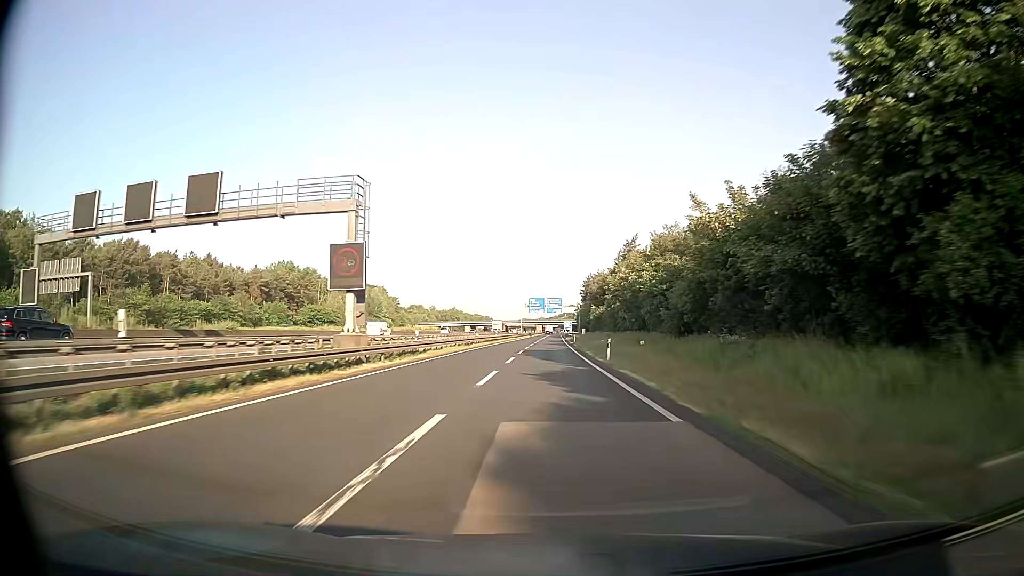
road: motorway_link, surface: asphalt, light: Day
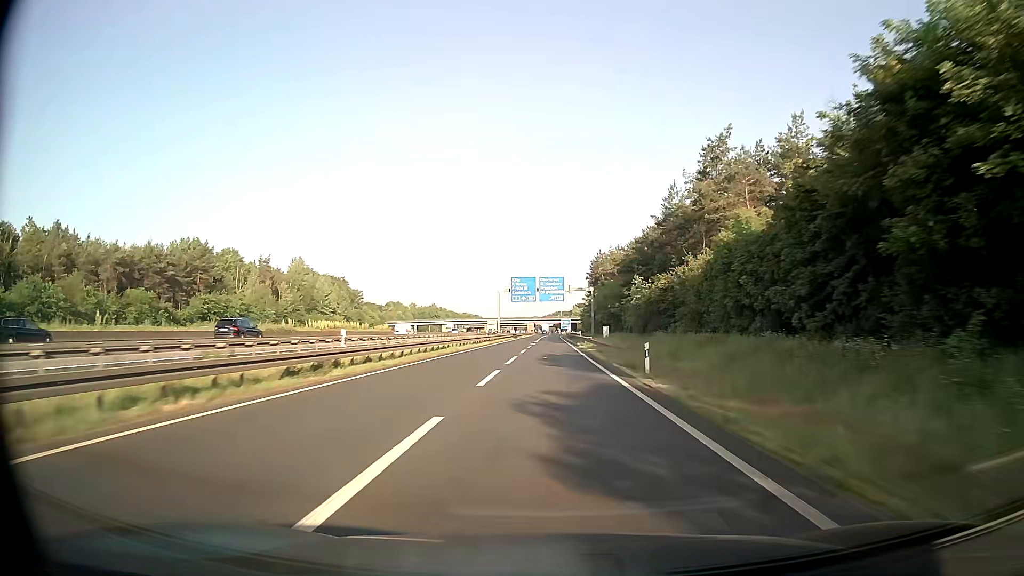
(+0.4, +60.6) m; +1°
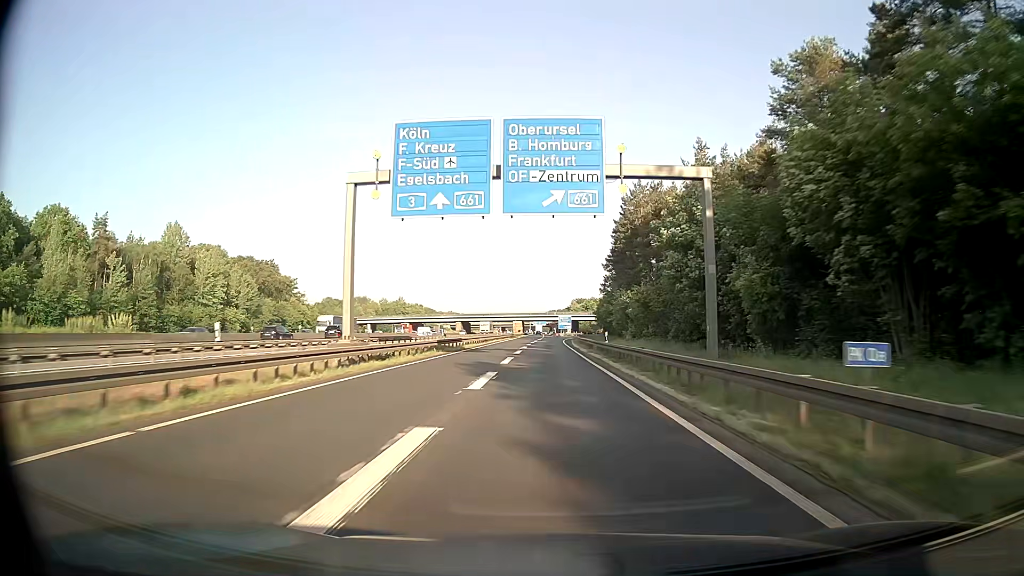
(+0.5, +74.2) m; +1°
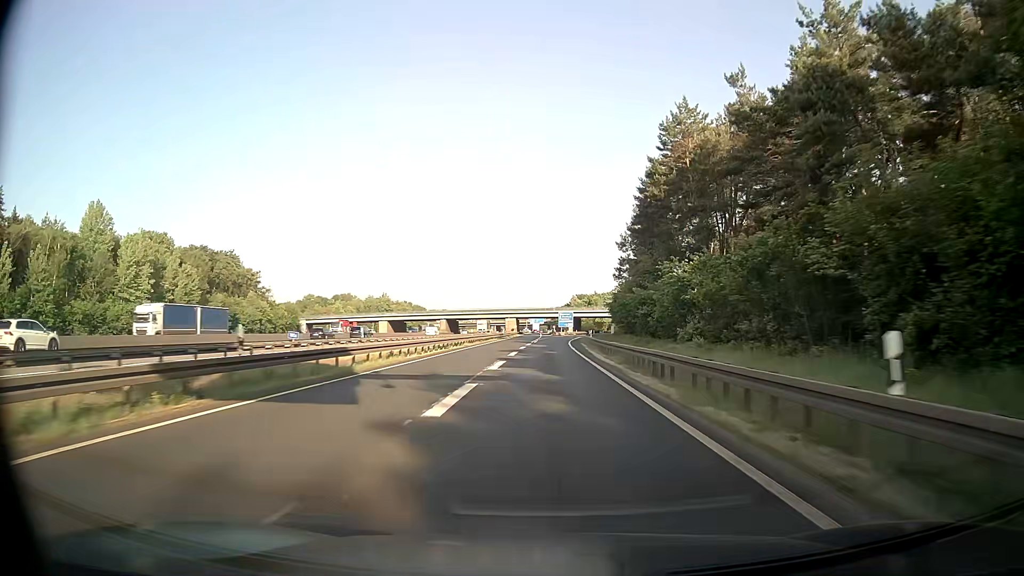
(-0.1, +29.3) m; 0°
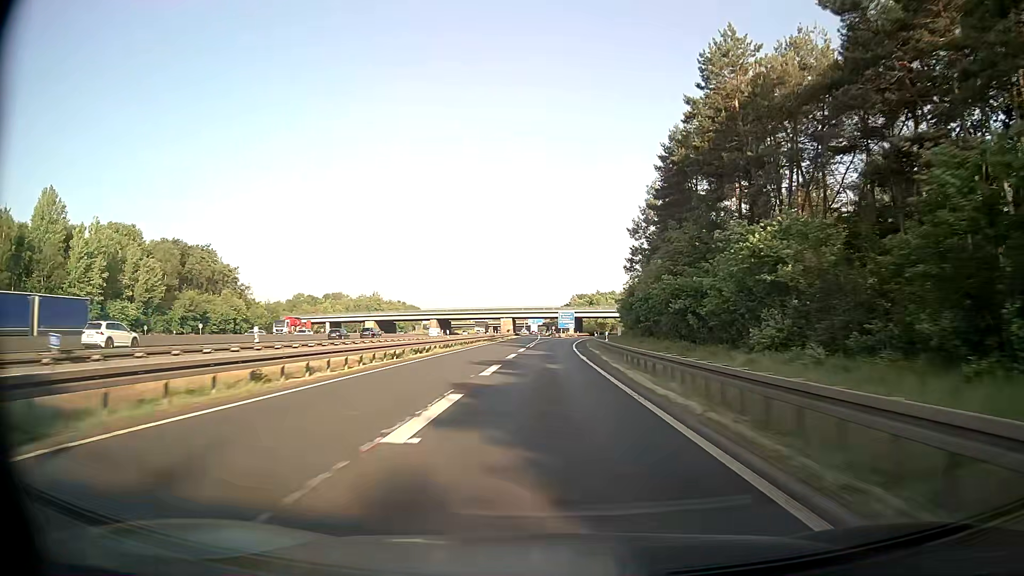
(0.0, +14.6) m; 0°
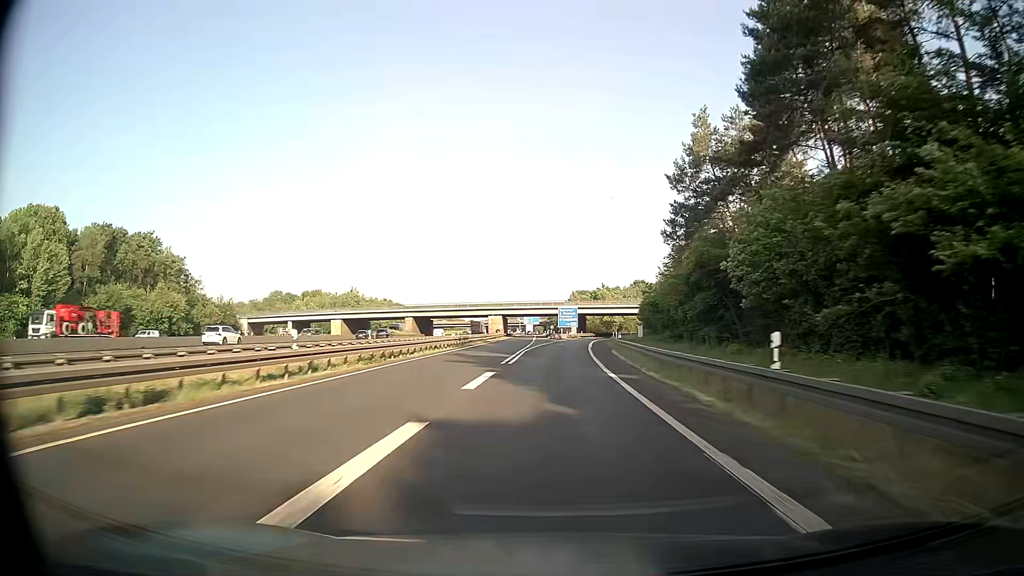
(+0.1, +29.1) m; 0°
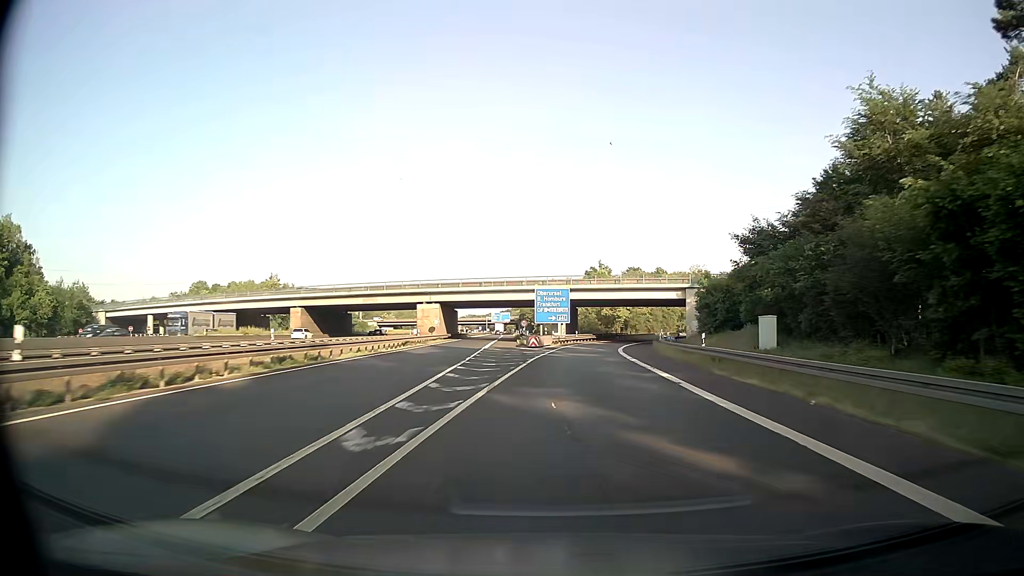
(+0.7, +57.7) m; +2°
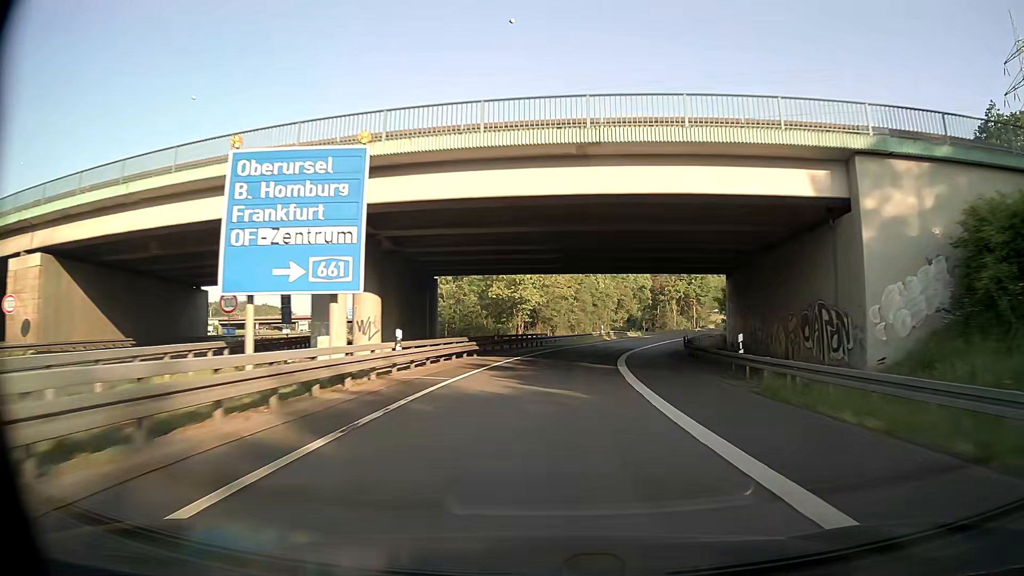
(+4.4, +57.1) m; +10°
(0, +10) (+1, +20) (+2, +30) (+2, +40) (+4, +50) (+7, +59) (+10, +69) (+14, +78) (+18, +87) (+24, +96) m
